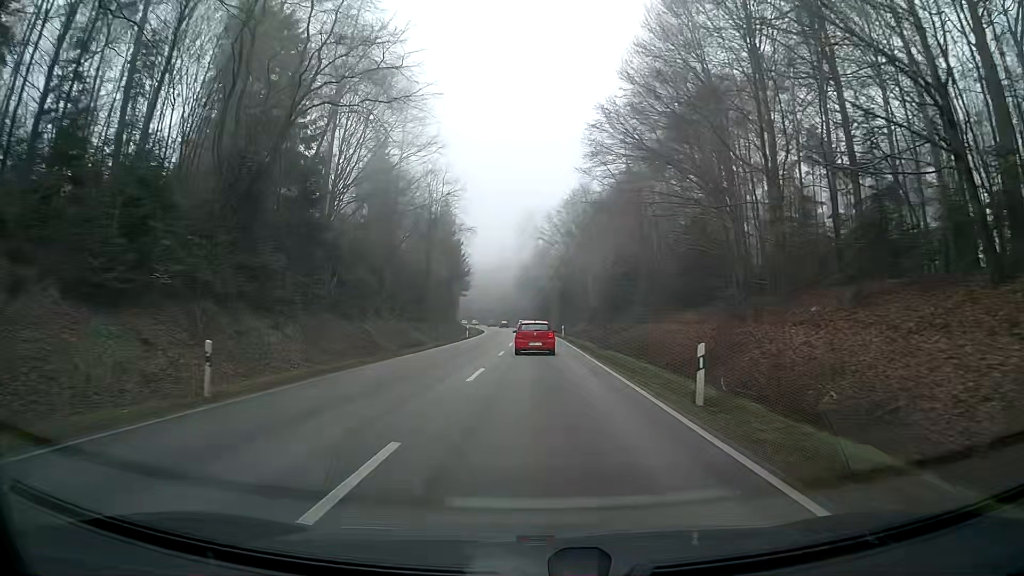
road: secondary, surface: asphalt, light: Day
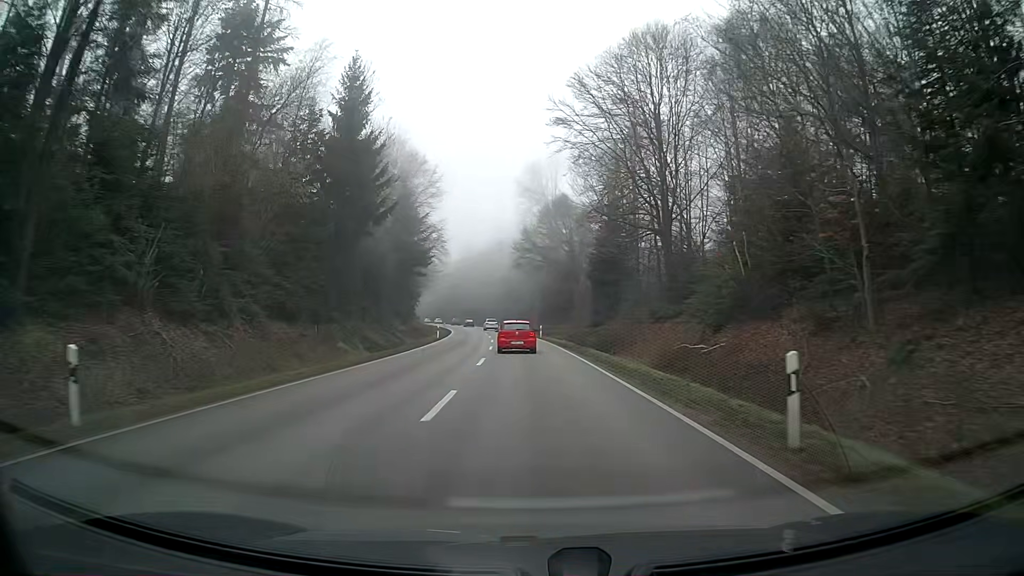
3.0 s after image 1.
(-0.4, +54.4) m; -1°
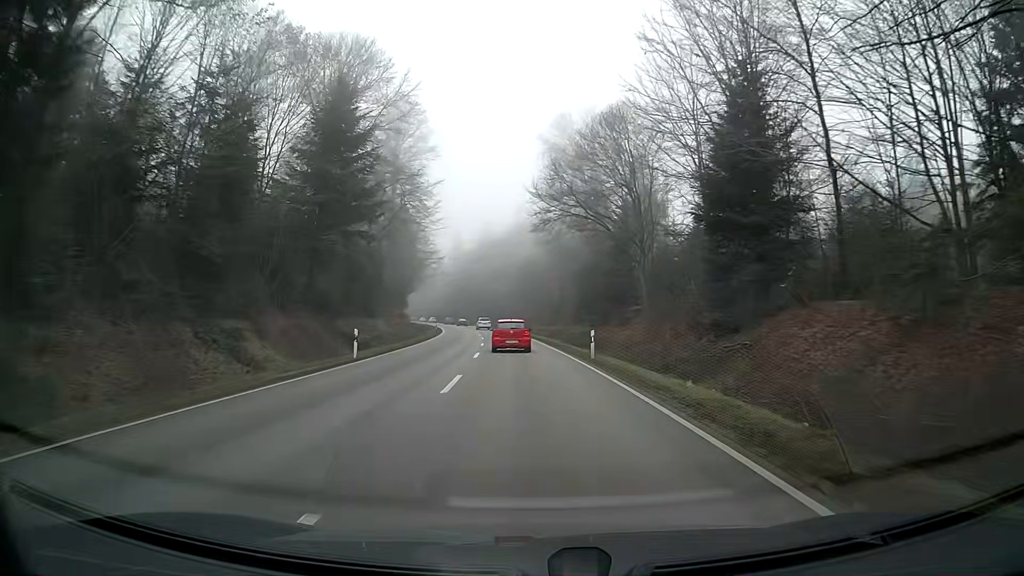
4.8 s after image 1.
(-0.6, +32.7) m; -2°
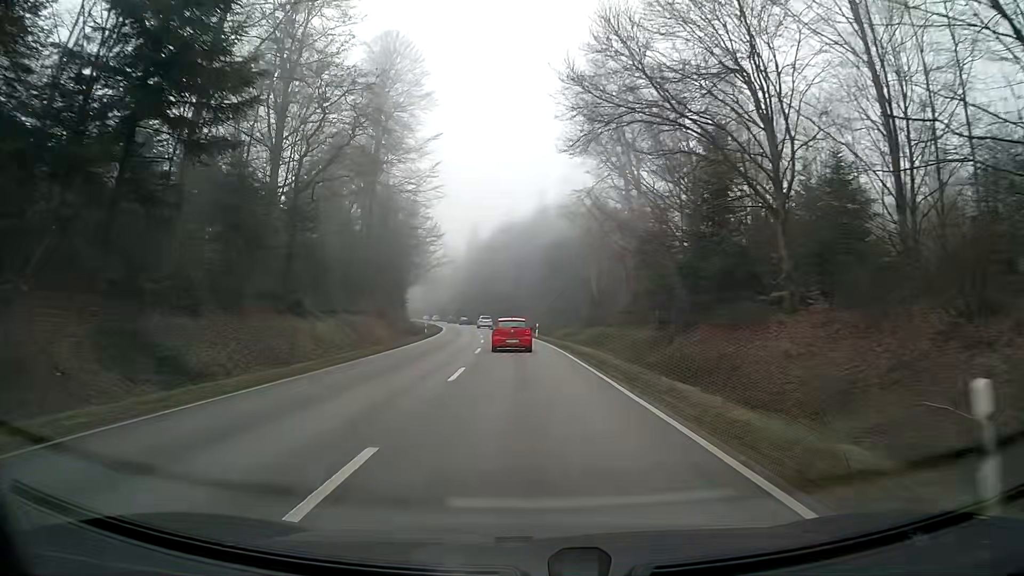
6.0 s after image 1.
(-0.4, +21.5) m; -2°
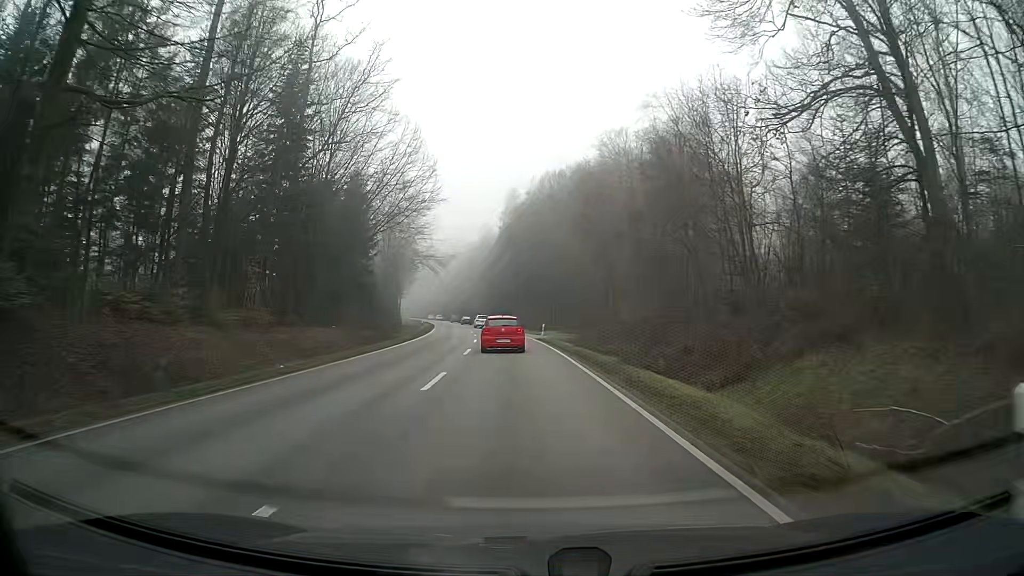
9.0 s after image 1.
(-1.6, +50.4) m; -4°
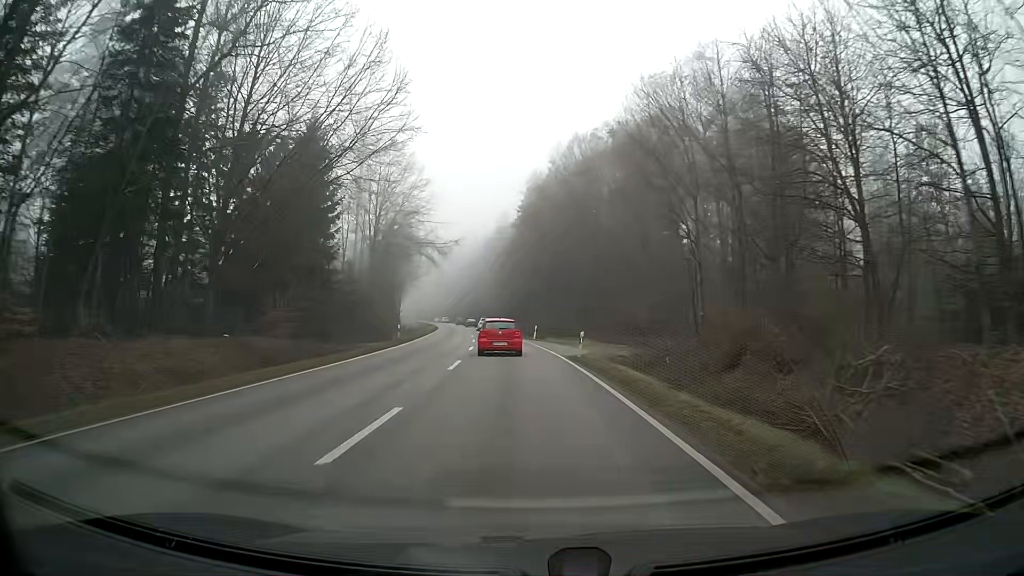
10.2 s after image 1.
(-0.2, +18.5) m; -2°
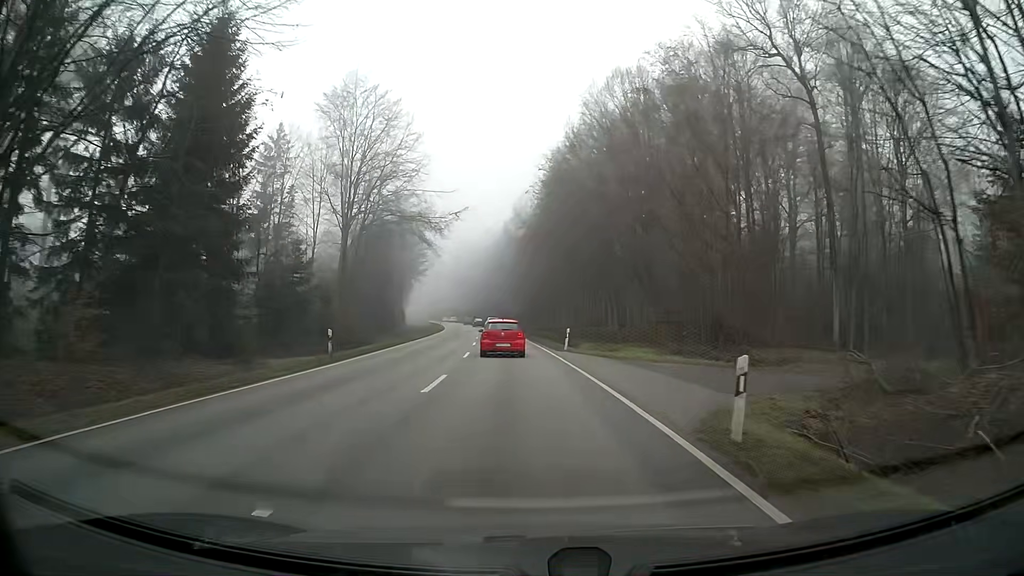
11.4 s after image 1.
(-0.4, +17.6) m; -2°
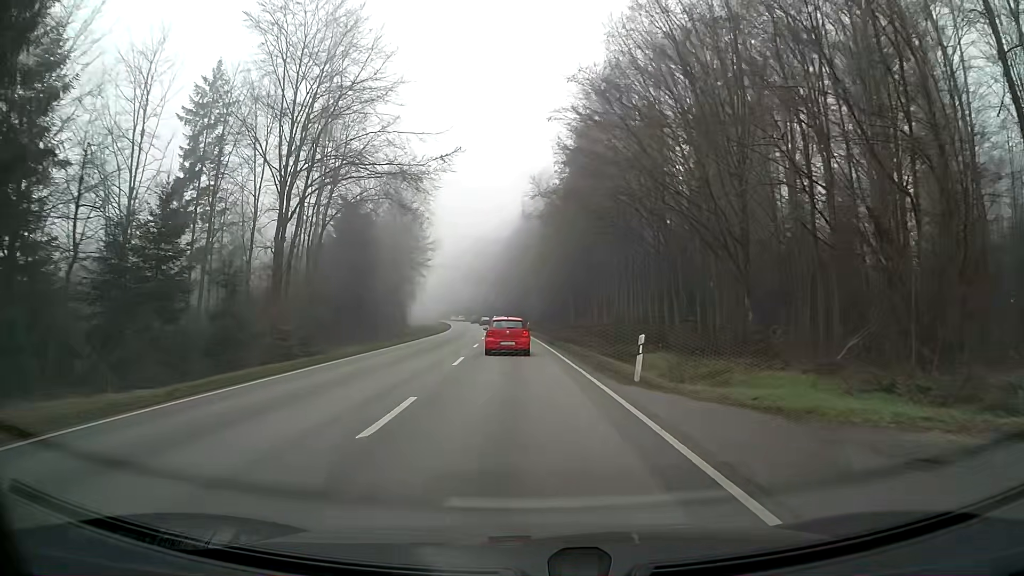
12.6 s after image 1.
(-0.2, +17.0) m; -1°
